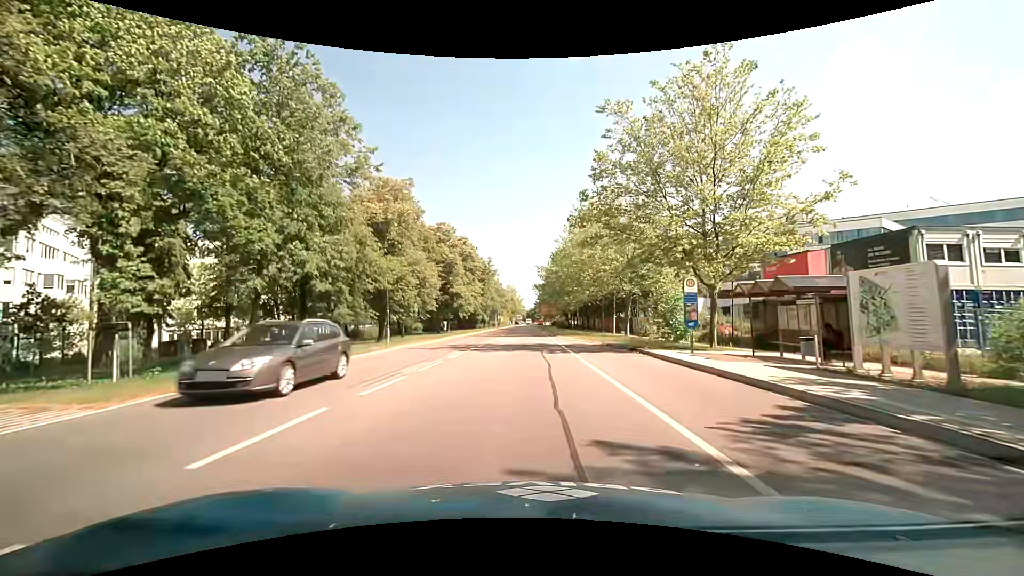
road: tertiary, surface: asphalt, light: Day
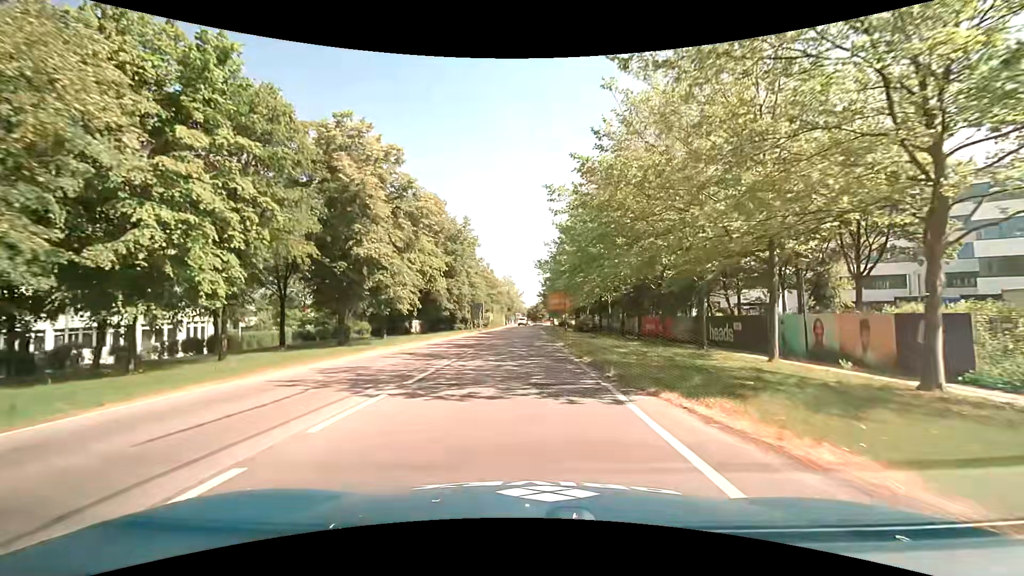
(-0.2, +34.9) m; 0°
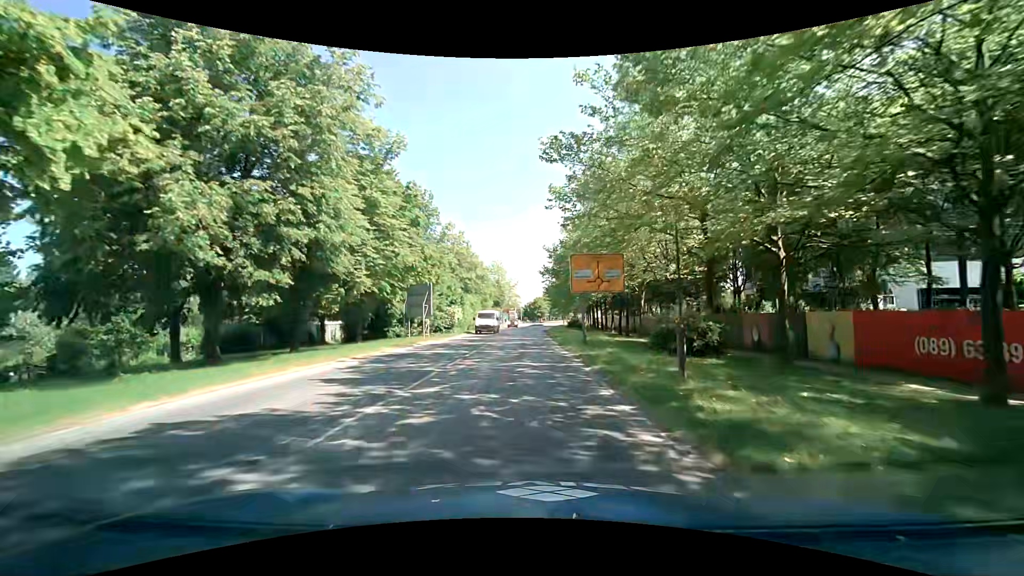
(-0.2, +36.8) m; 0°
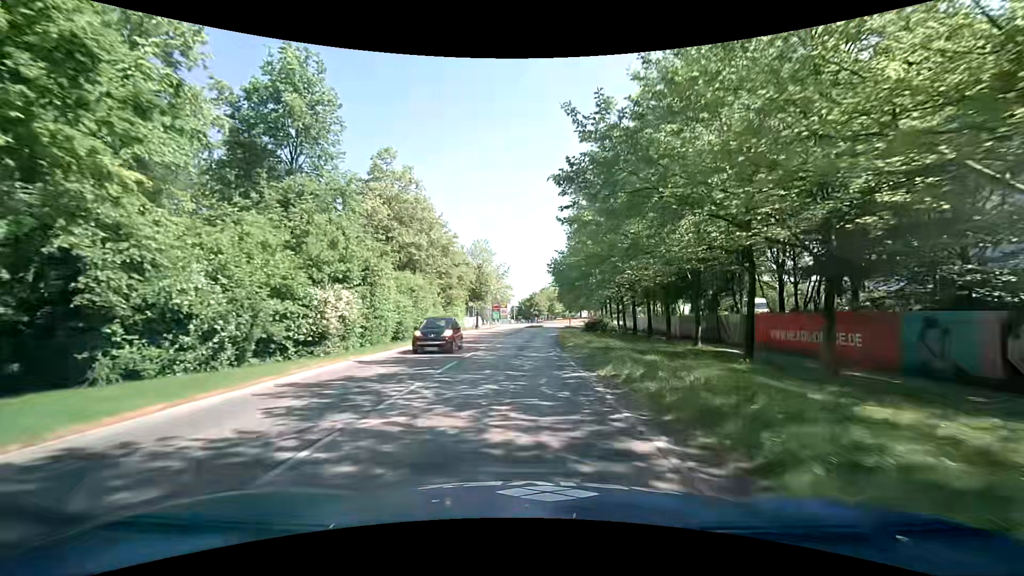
(0.0, +29.4) m; +1°
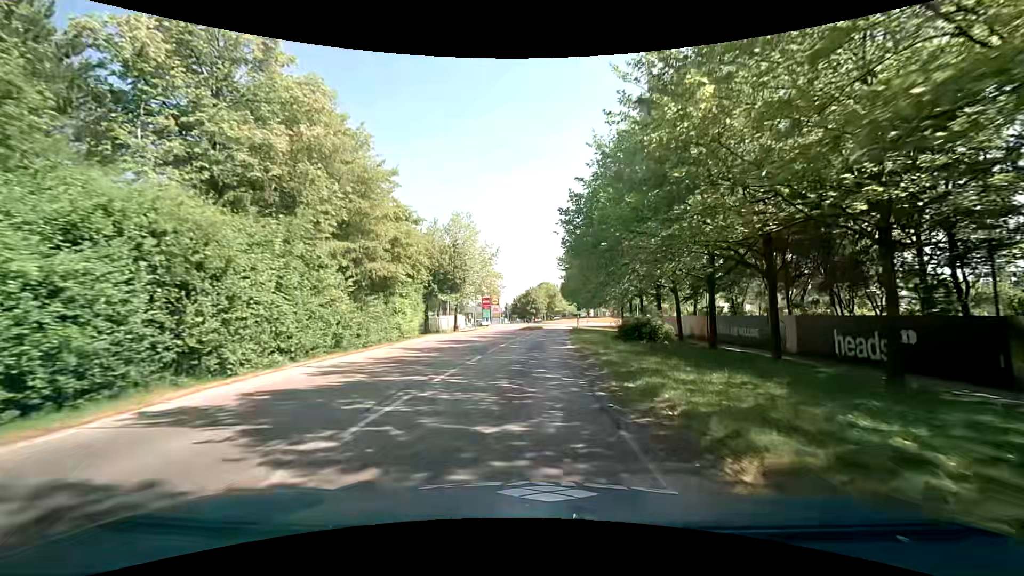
(-0.1, +20.9) m; -1°
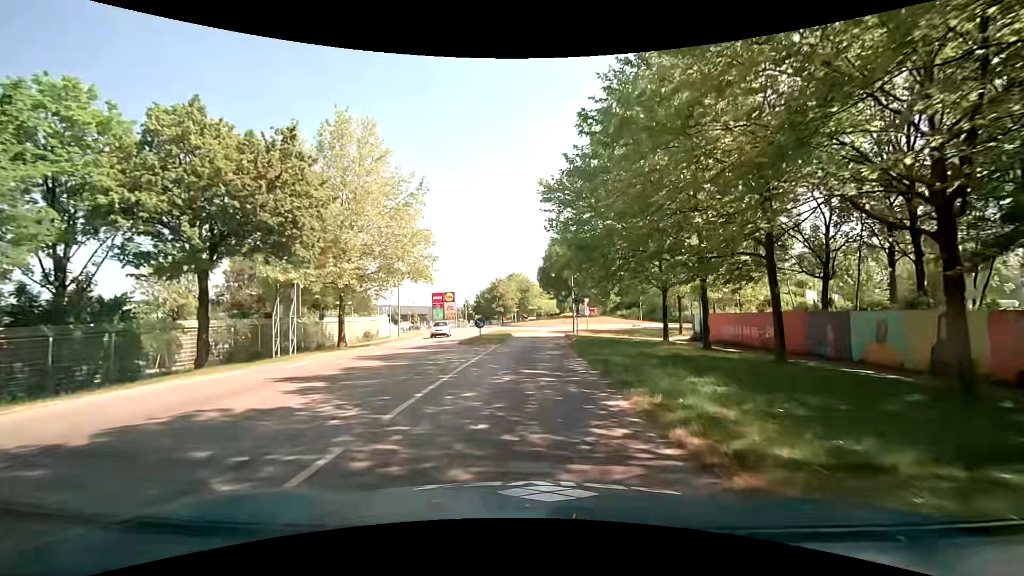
(+1.2, +30.4) m; +4°
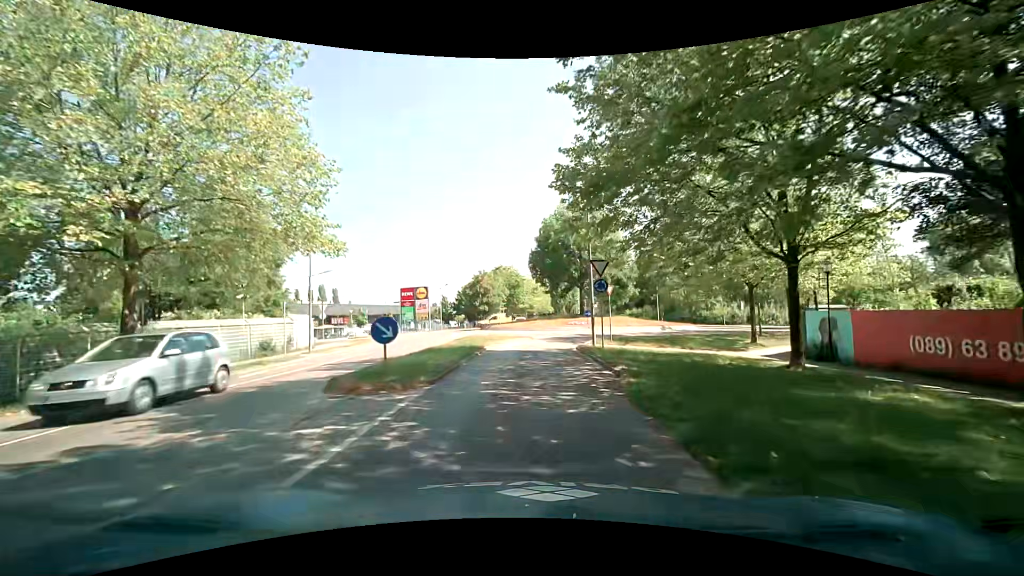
(+0.2, +16.5) m; +2°
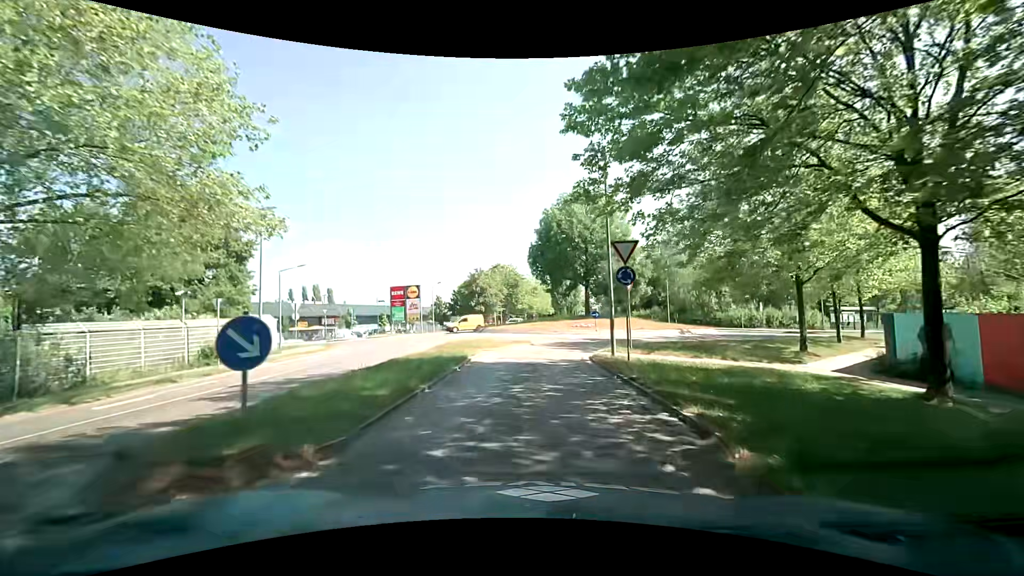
(0.0, +5.3) m; 0°
(0, +10) (0, +20) (+4, +29) (+13, +34) (+20, +41) (+20, +51) (+15, +59) (+8, +66) (+5, +75) (+6, +85) m
